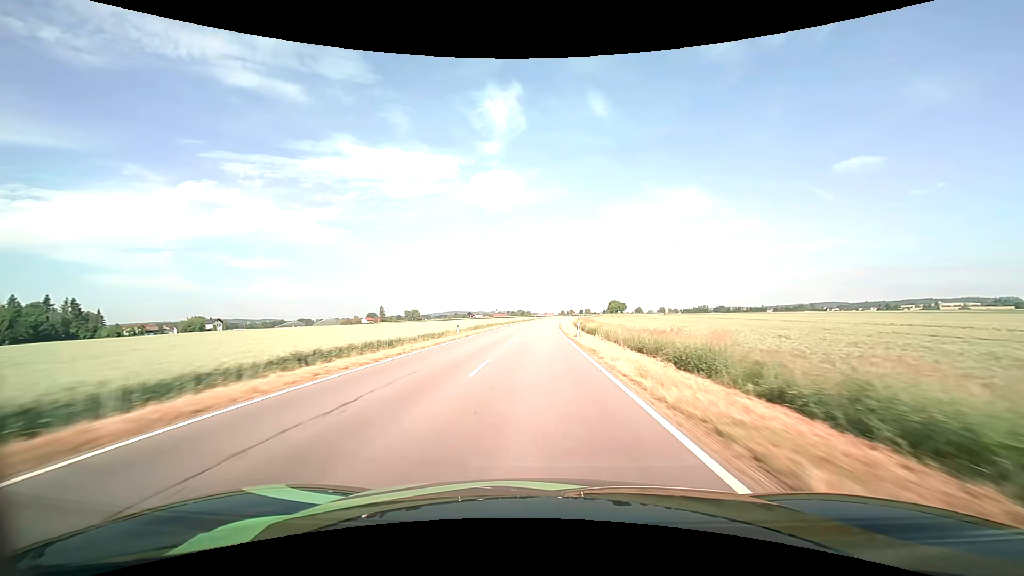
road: tertiary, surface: asphalt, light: Day
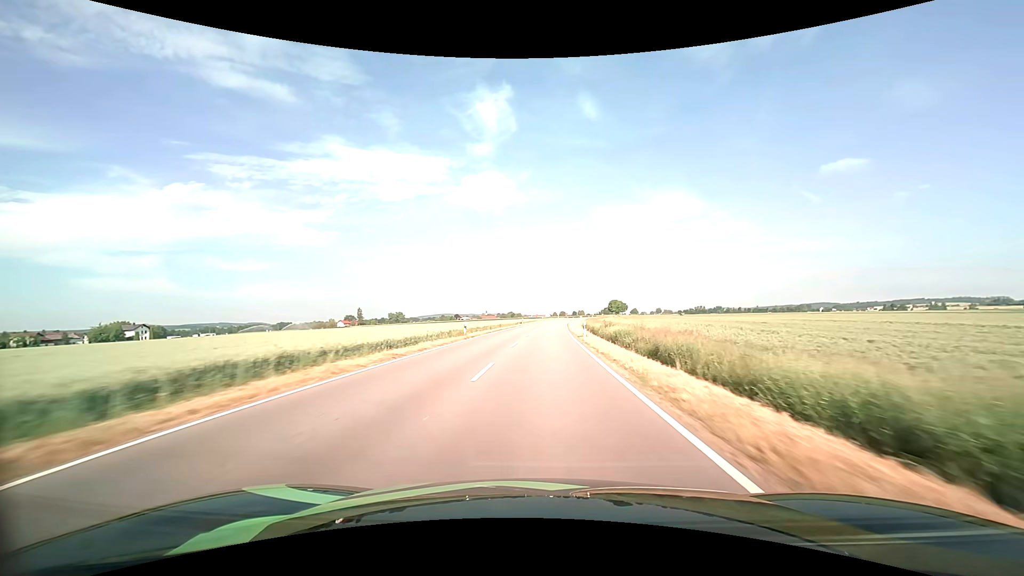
(+0.4, +48.6) m; +1°
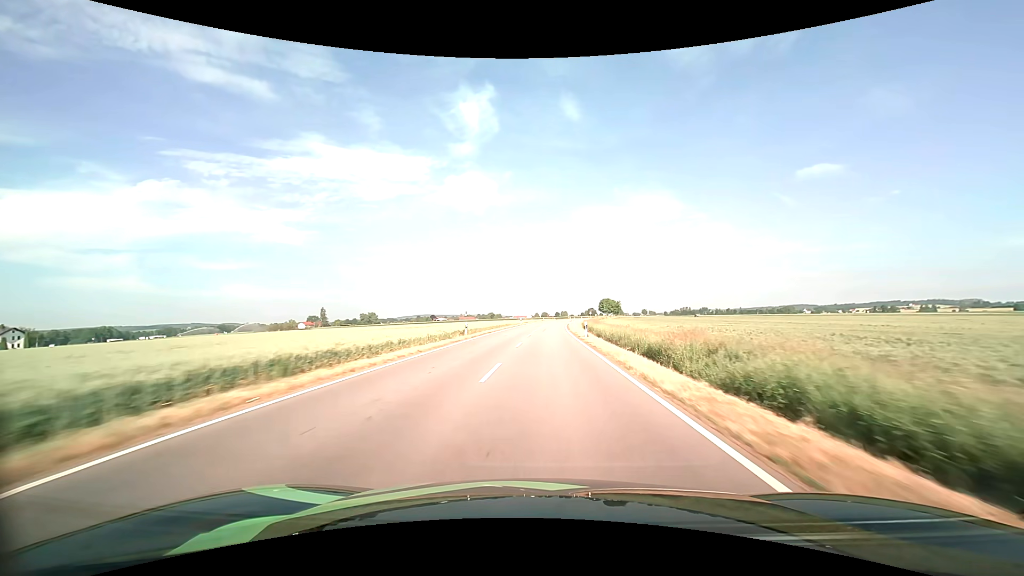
(+0.9, +48.1) m; +2°
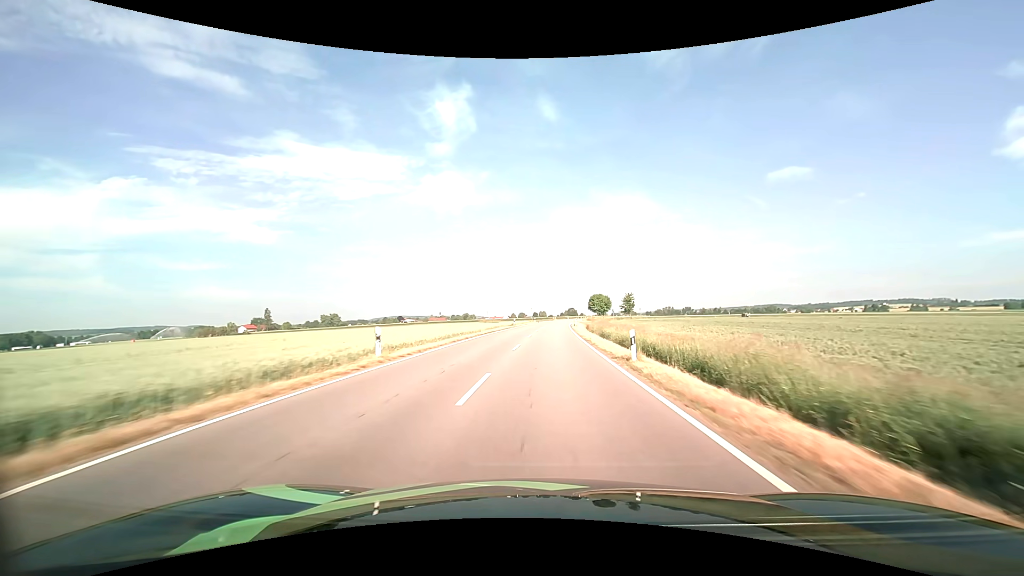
(+1.5, +62.5) m; +3°
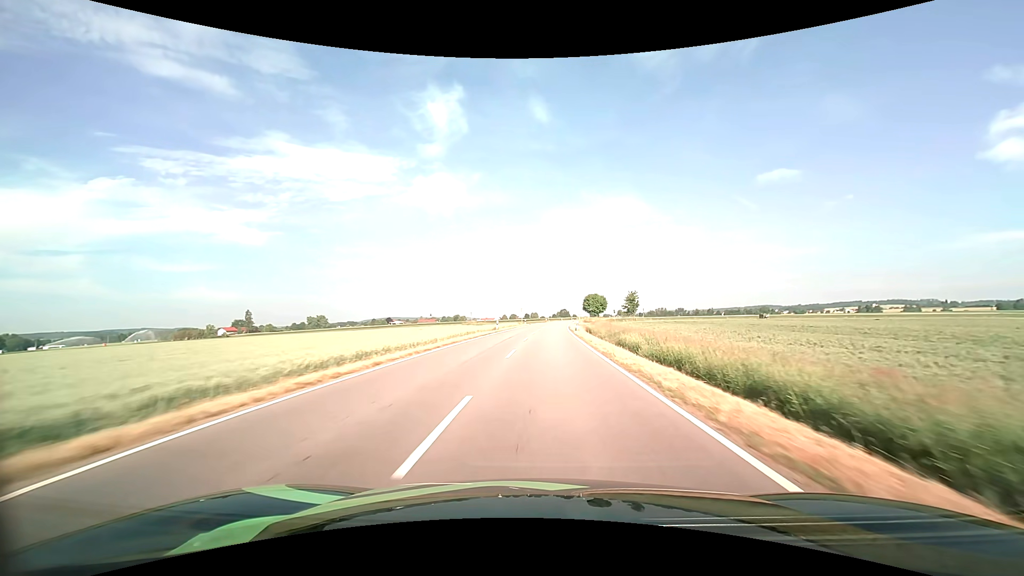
(+0.1, +15.1) m; +1°
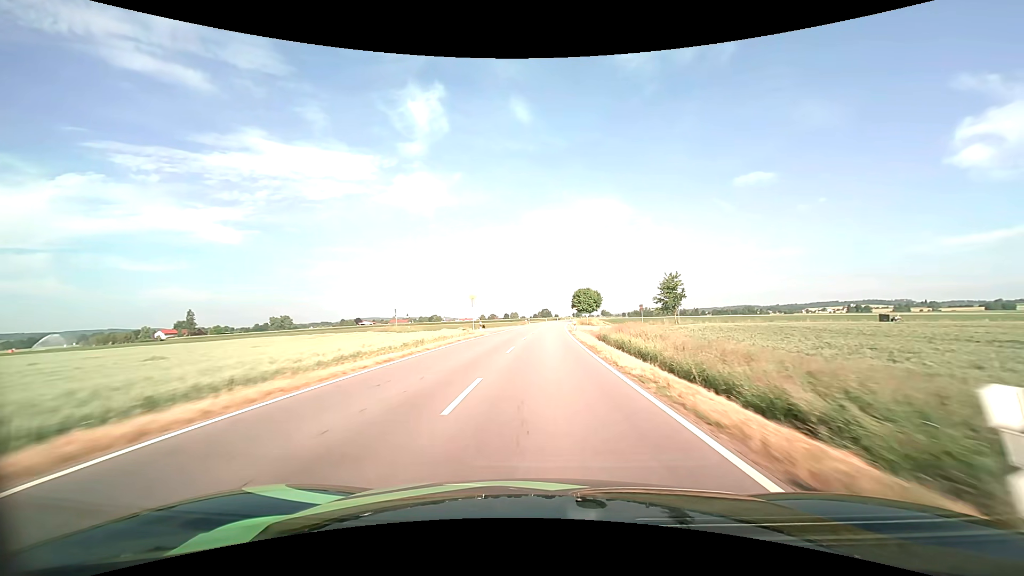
(+1.0, +45.3) m; +2°
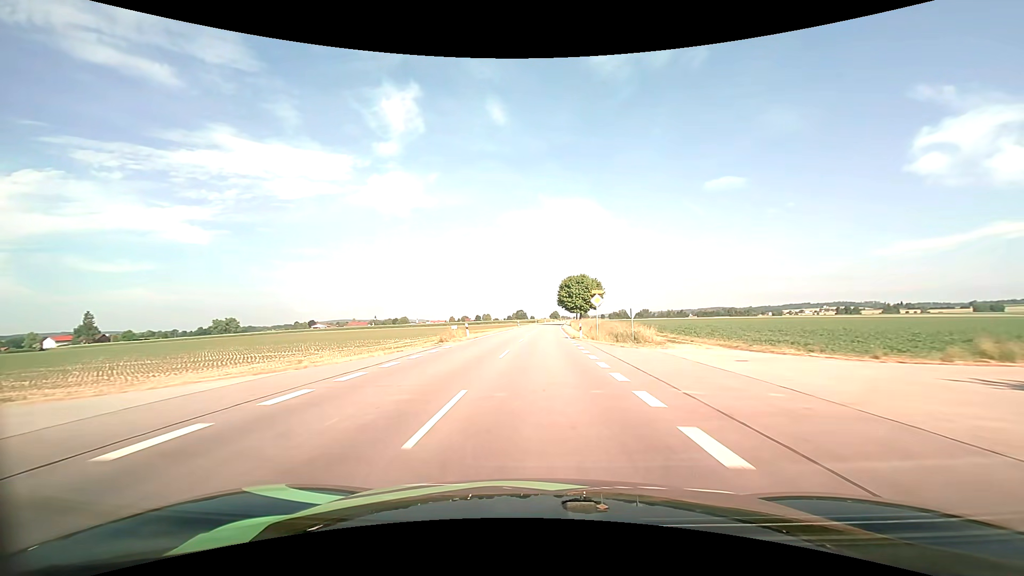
(+1.4, +61.7) m; +3°
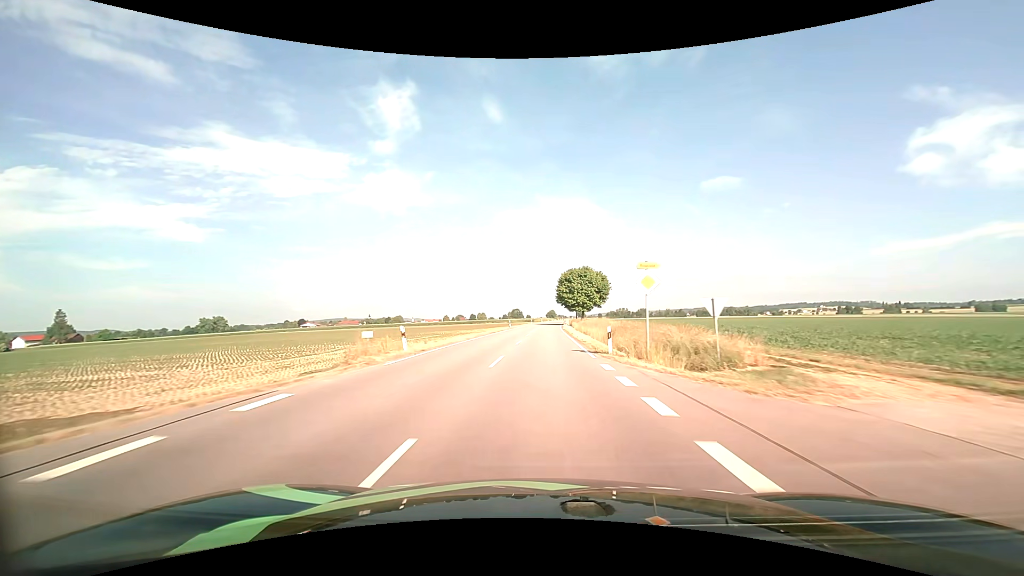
(0.0, +15.7) m; 0°
(0, +10) (0, +20) (0, +30) (0, +40) (+1, +50) (+1, +60) (+1, +70) (+2, +80) (+2, +90) (+3, +100) m
